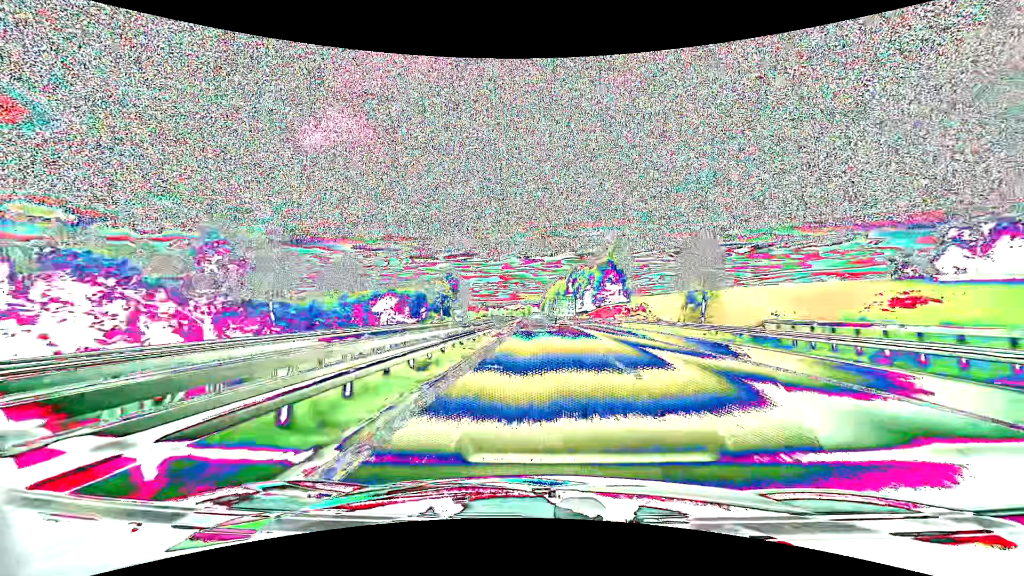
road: motorway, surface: asphalt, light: Day
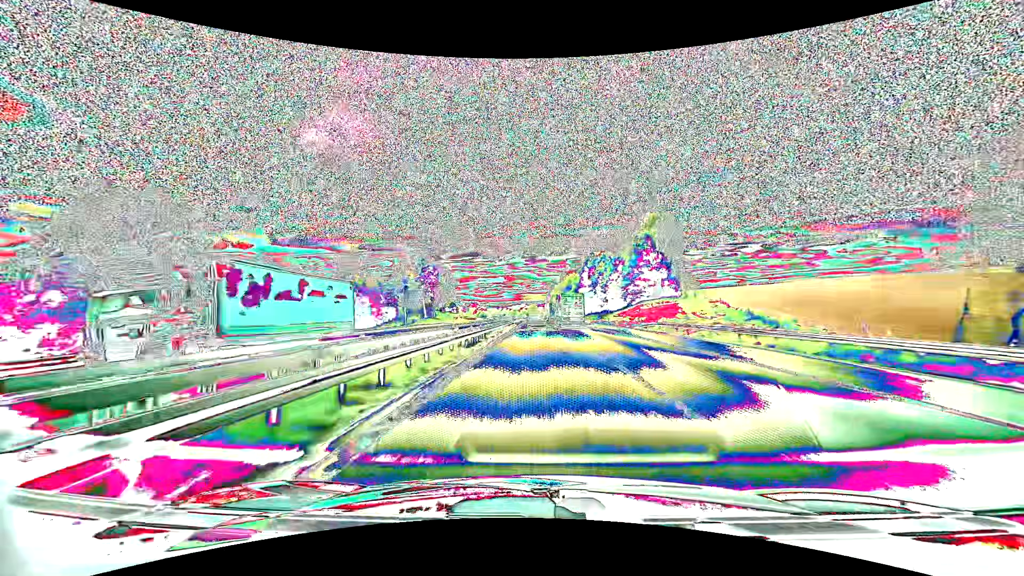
(-0.1, +40.2) m; 0°
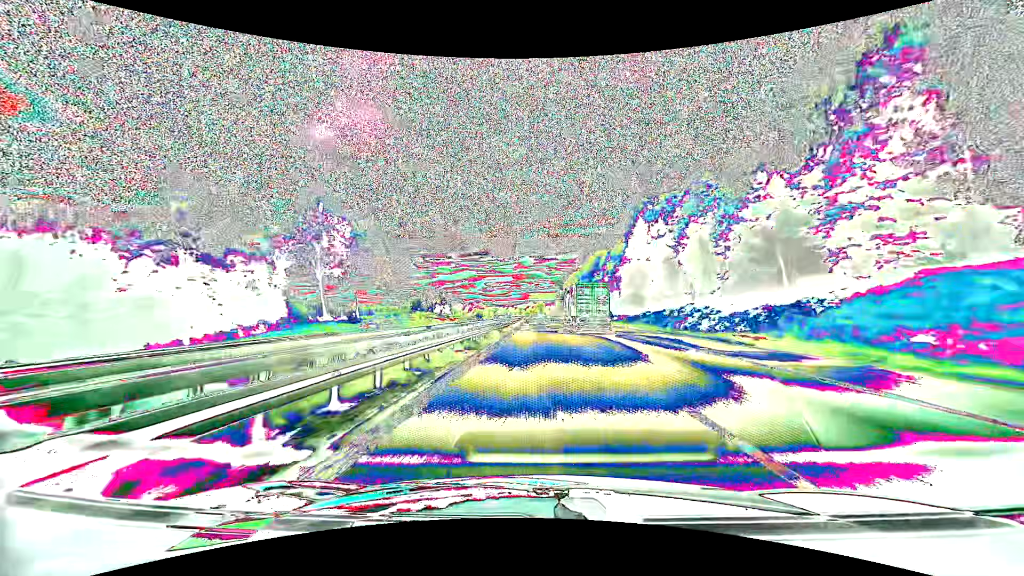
(-0.5, +60.6) m; -1°
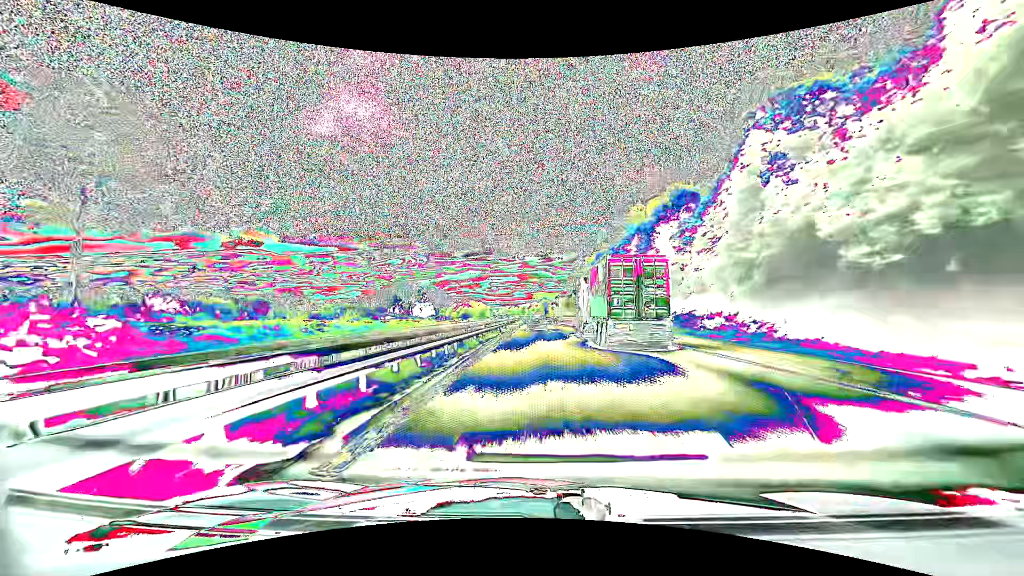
(-0.2, +60.8) m; 0°
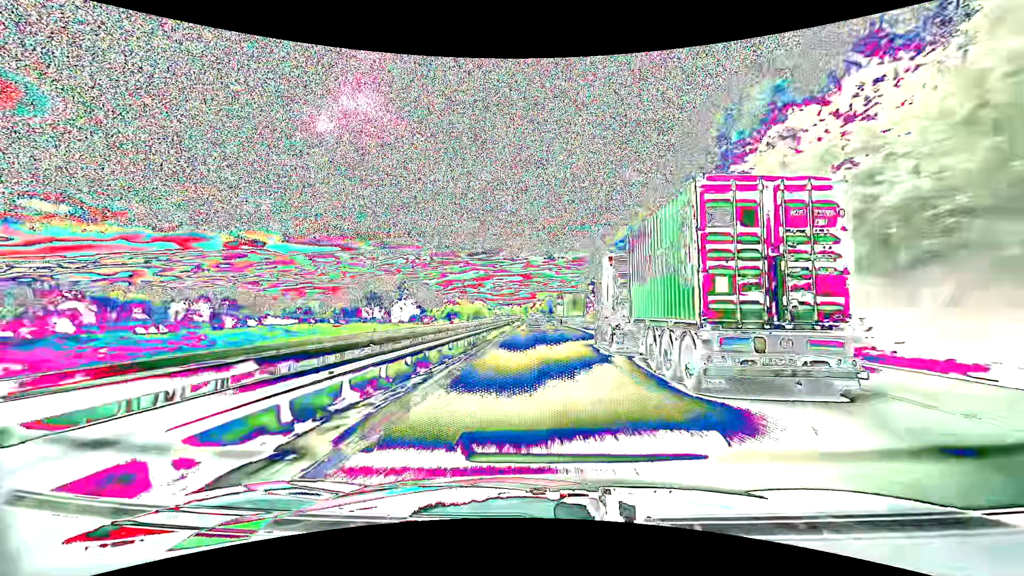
(-0.2, +40.7) m; 0°
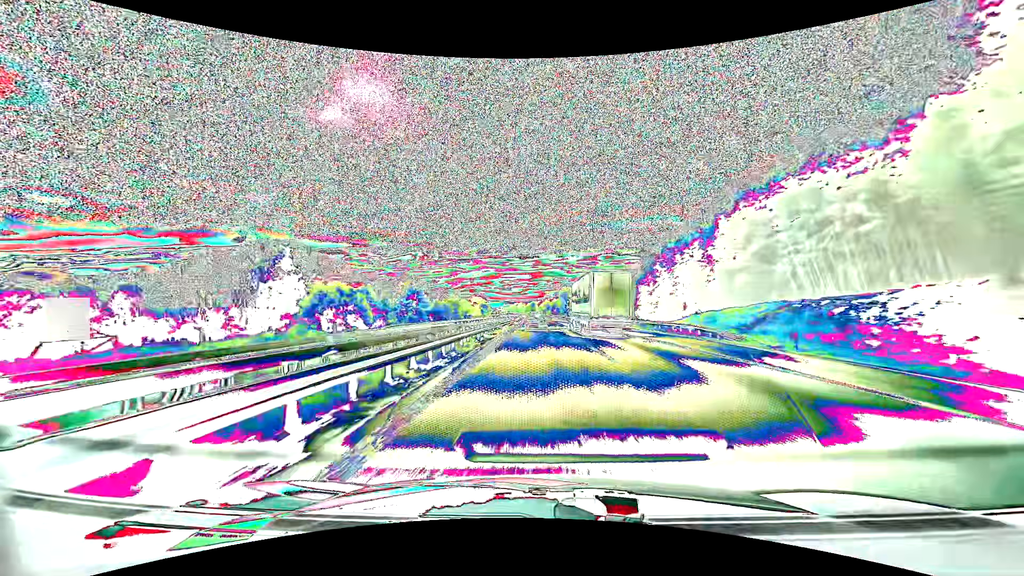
(-1.5, +102.4) m; -1°
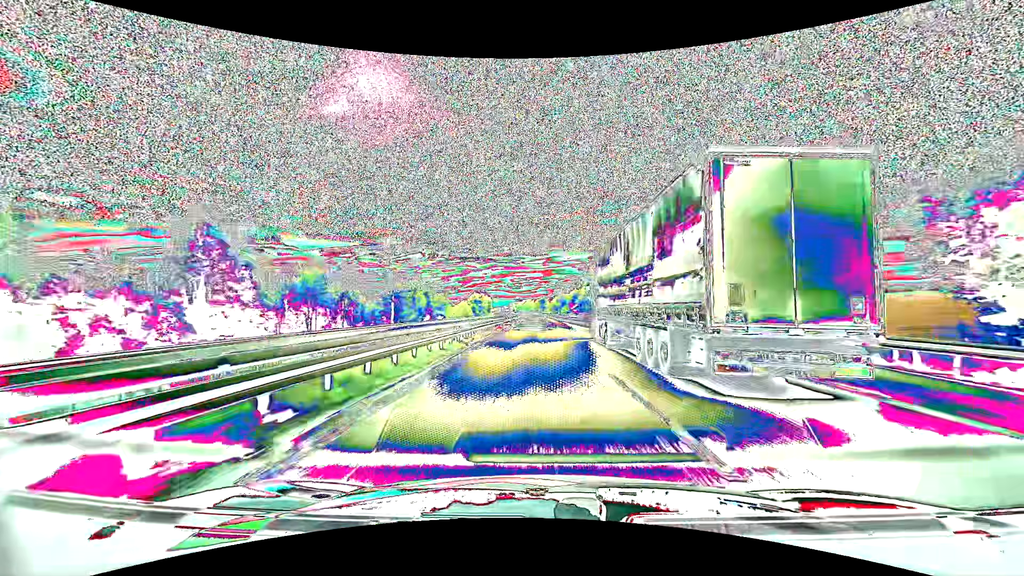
(-0.1, +81.7) m; -1°
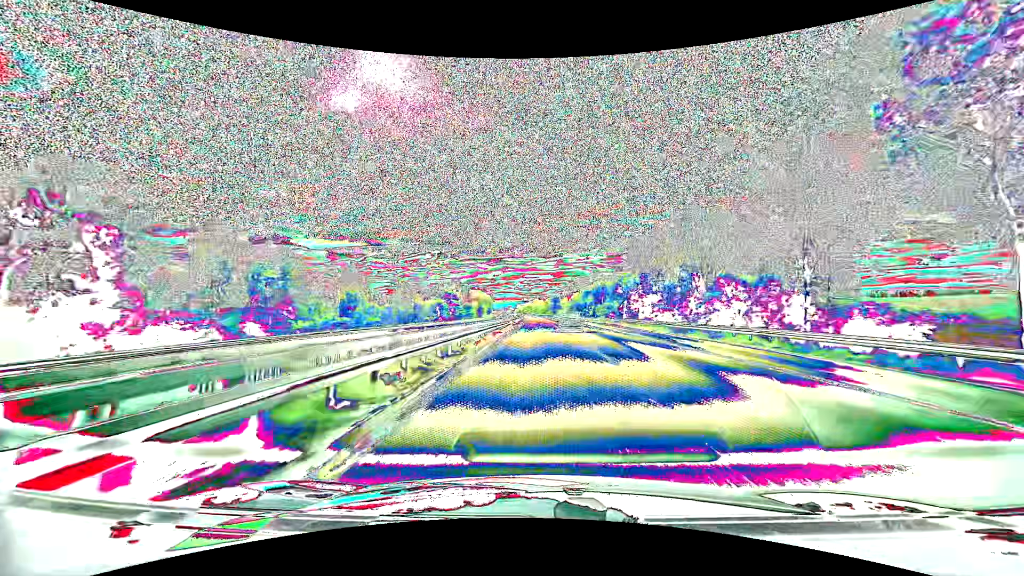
(-1.5, +99.3) m; -1°
(0, +10) (0, +20) (0, +30) (0, +40) (0, +50) (0, +60) (0, +70) (0, +80) (0, +90) (0, +100) m
